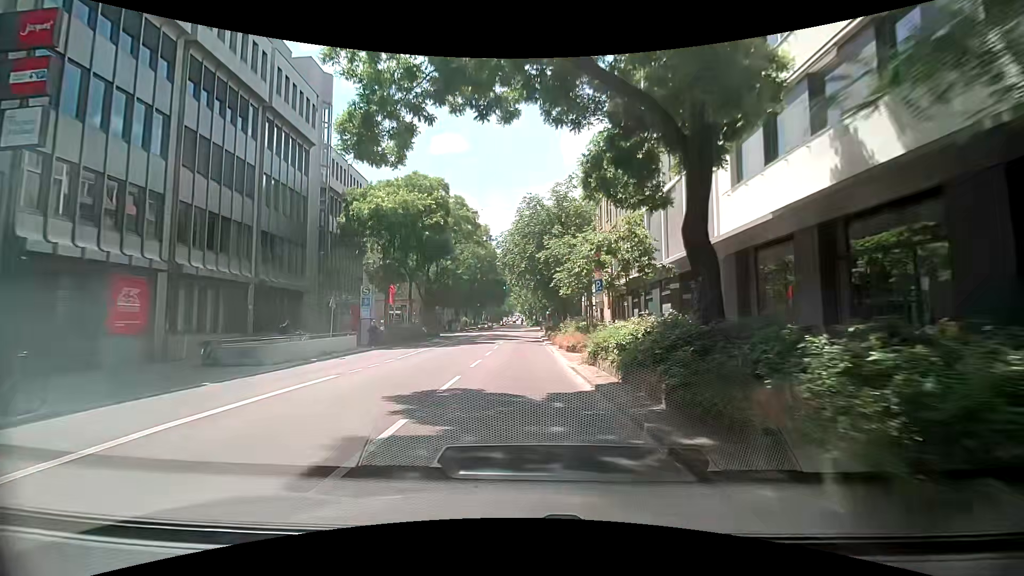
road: secondary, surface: asphalt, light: Day
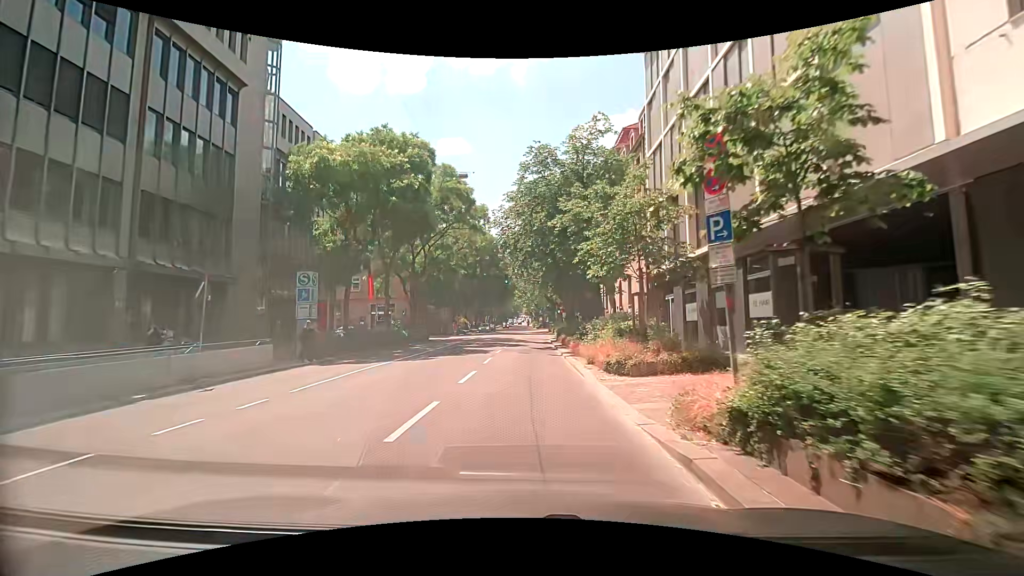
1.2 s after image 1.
(+0.2, +10.0) m; -1°
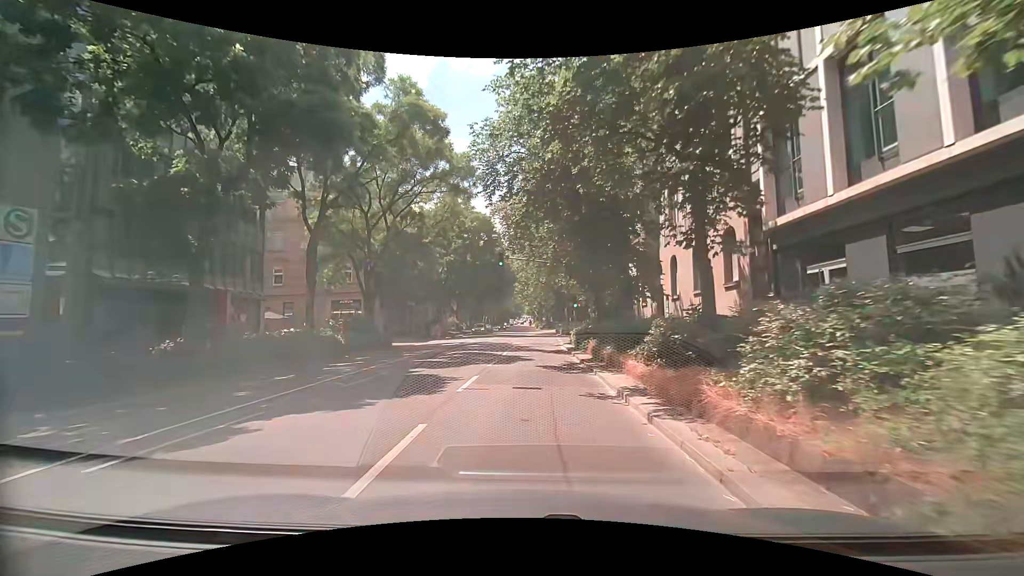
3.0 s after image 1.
(+0.3, +13.9) m; +3°
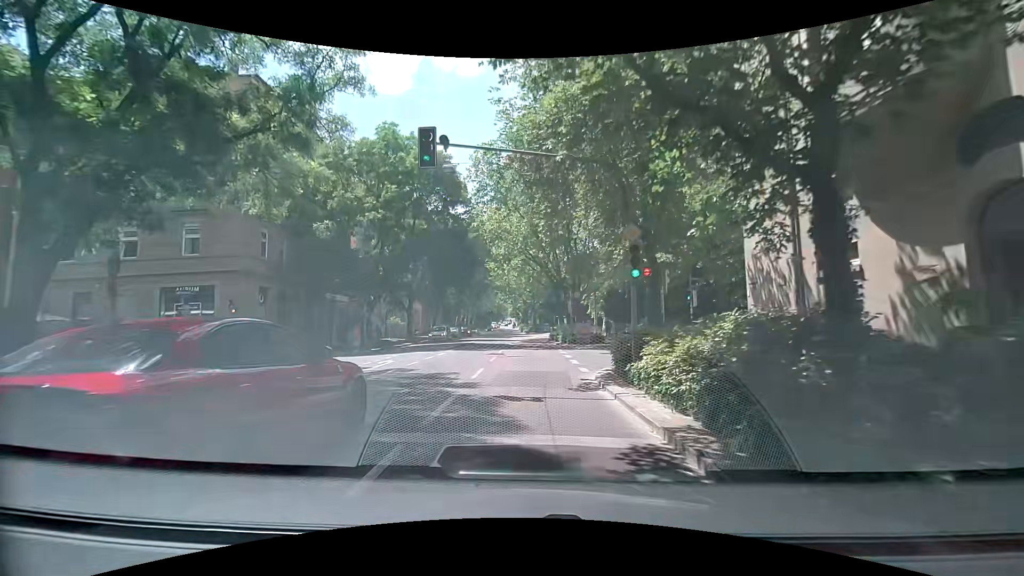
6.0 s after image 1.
(-0.2, +21.9) m; 0°
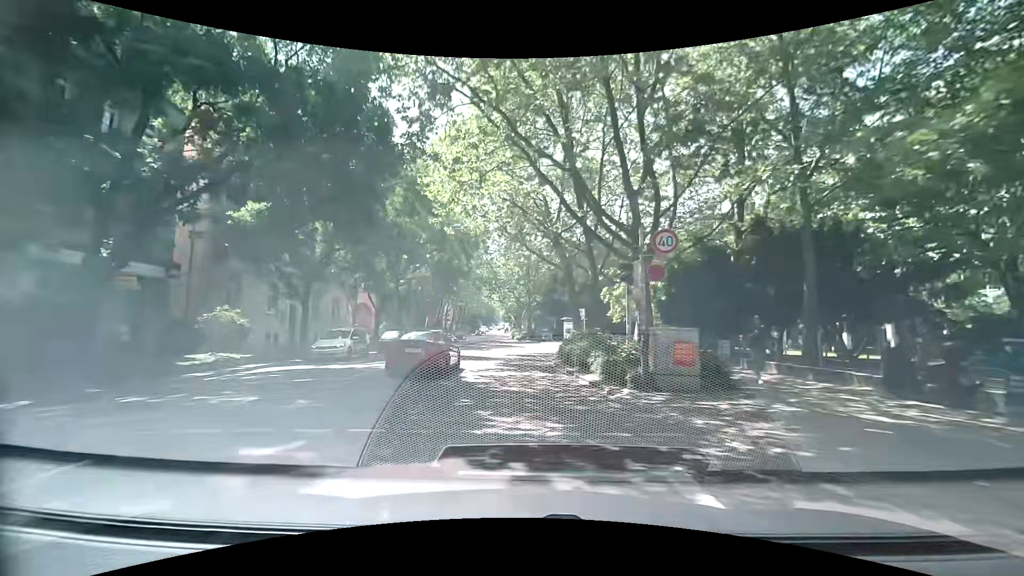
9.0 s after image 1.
(+0.1, +23.4) m; +1°
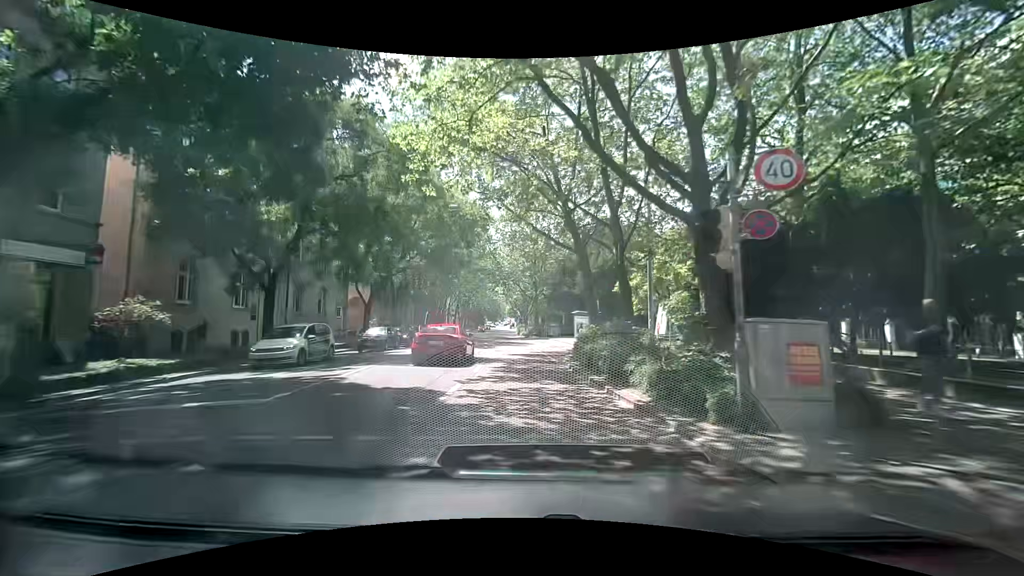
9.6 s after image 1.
(-0.1, +4.9) m; -1°
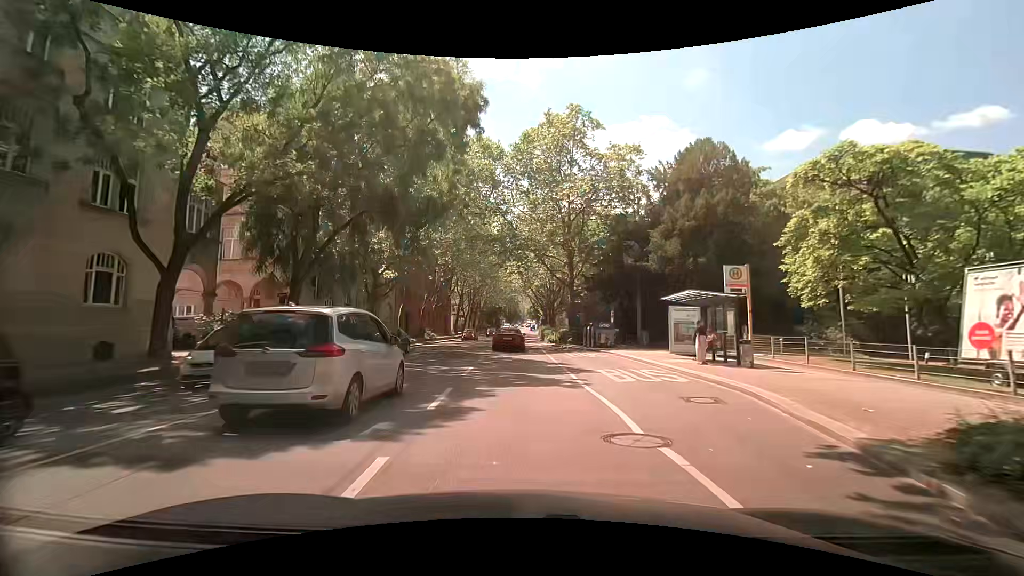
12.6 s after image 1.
(-0.8, +25.0) m; -2°
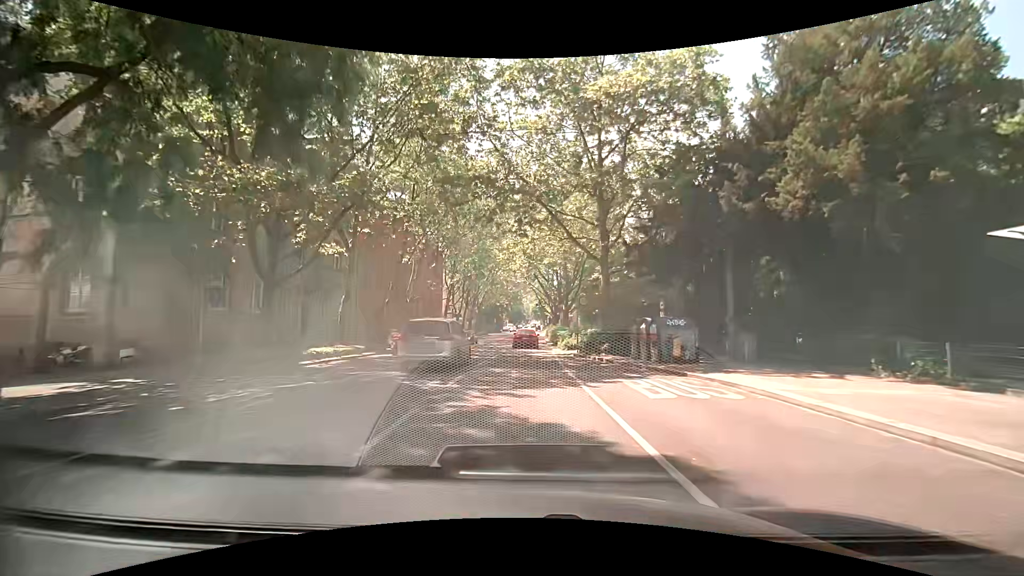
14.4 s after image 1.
(-0.2, +15.3) m; -2°
(0, +10) (0, +20) (0, +30) (+1, +40) (+1, +50) (+1, +60) (+1, +70) (+2, +80) (+2, +90) (+2, +100) m
